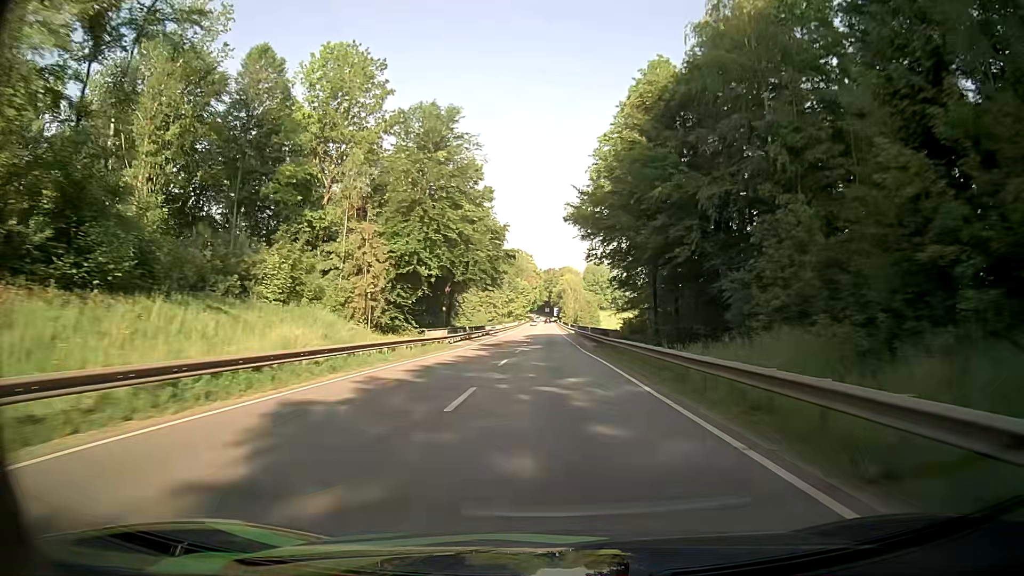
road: primary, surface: asphalt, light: Day
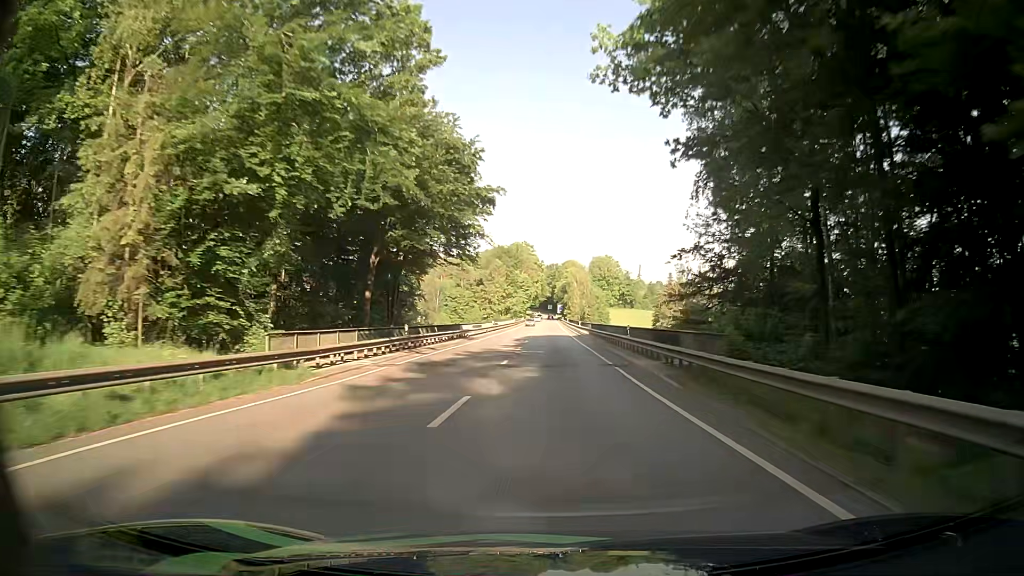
(0.0, +25.5) m; 0°
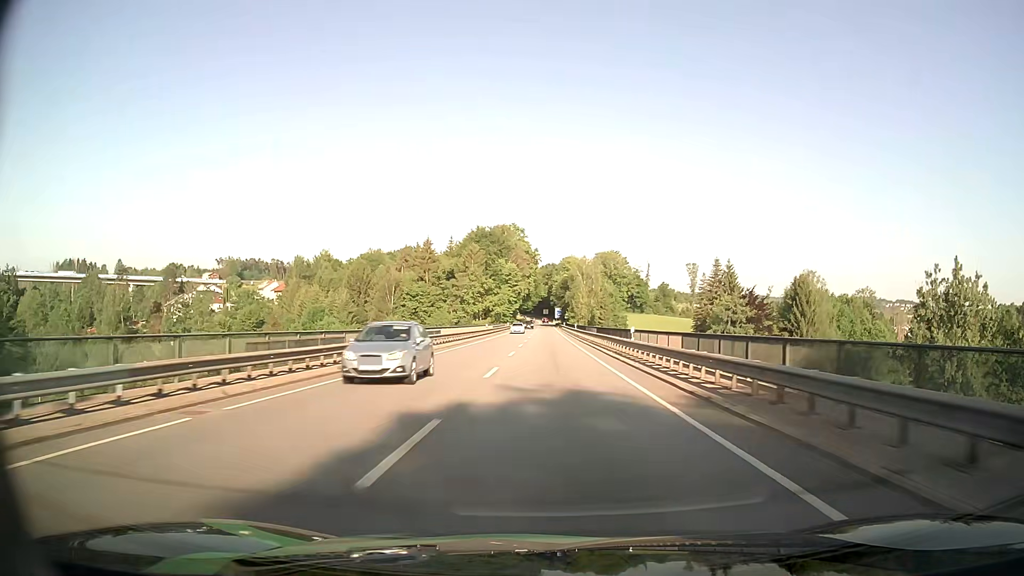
(-0.1, +51.4) m; 0°
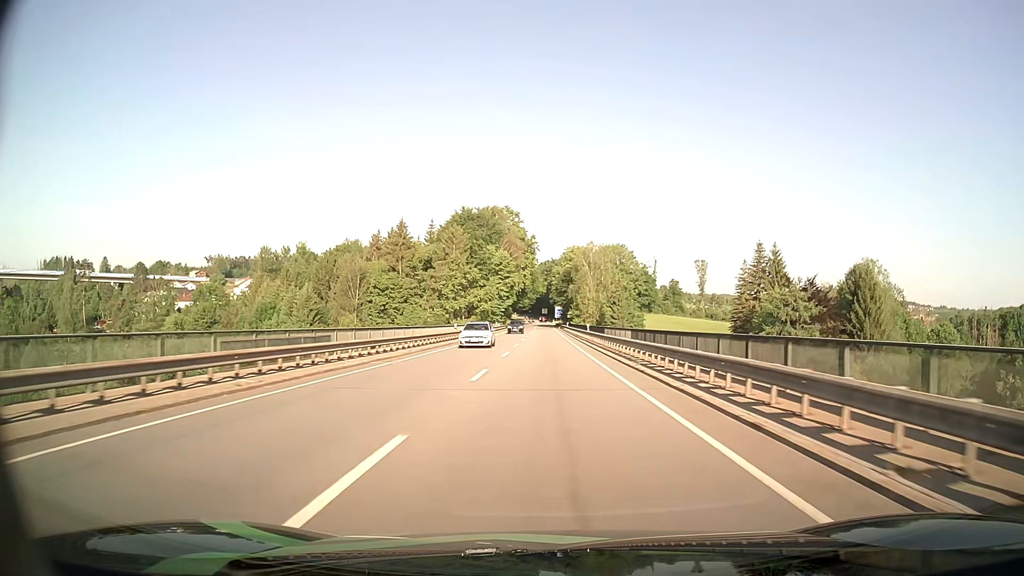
(0.0, +25.6) m; 0°
